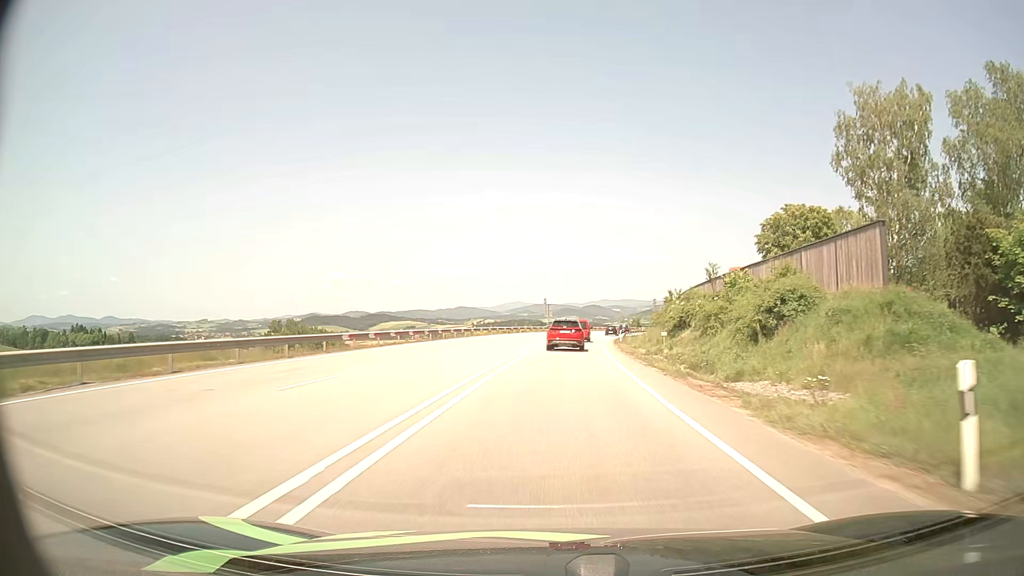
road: primary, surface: asphalt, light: Day
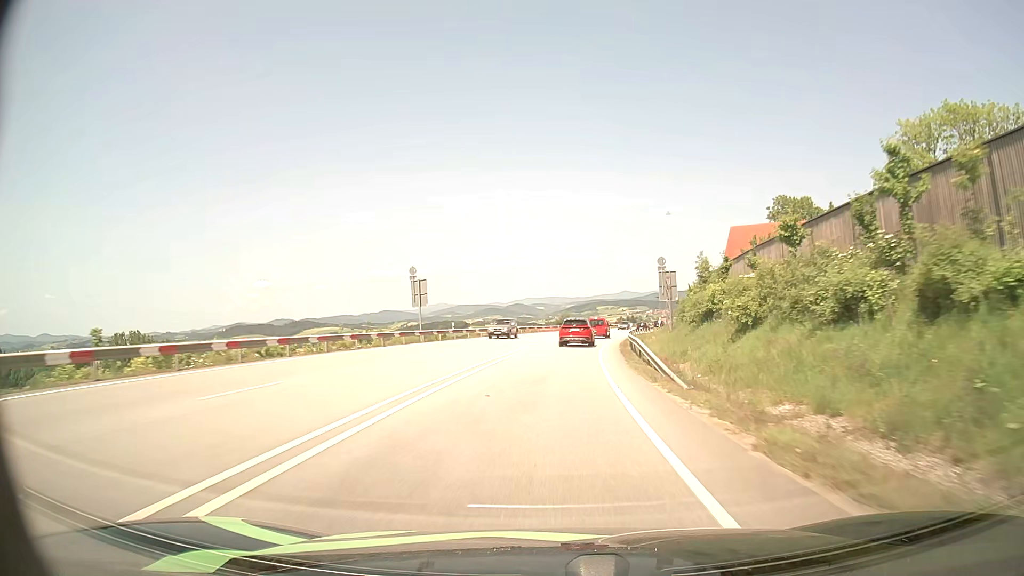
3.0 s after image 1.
(+3.8, +61.7) m; +6°
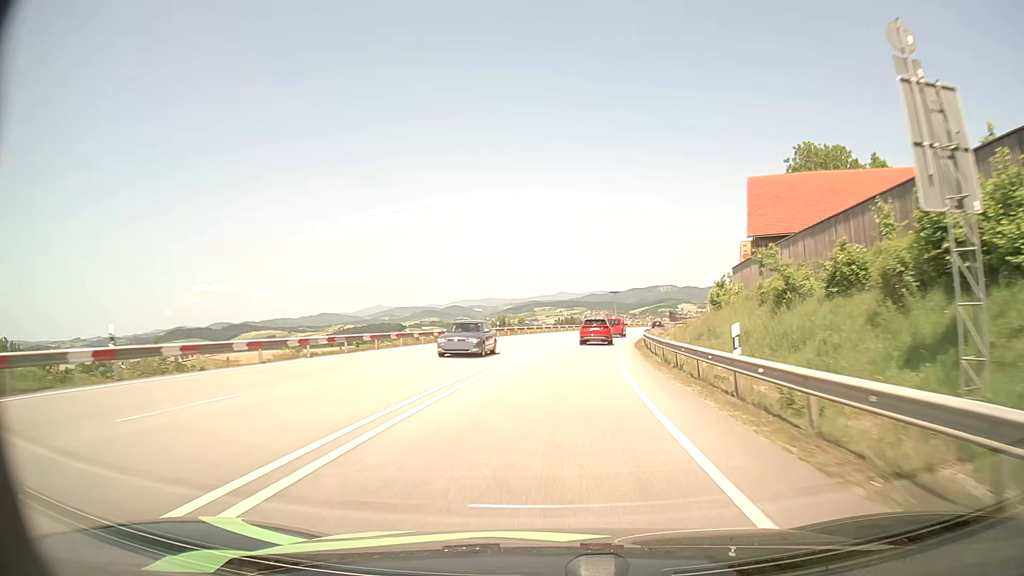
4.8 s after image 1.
(+1.6, +38.7) m; +5°
(0, +10) (+1, +20) (+1, +30) (+2, +40) (+4, +50) (+5, +60) (+7, +69) (+10, +79) (+12, +89) (+15, +99) m
